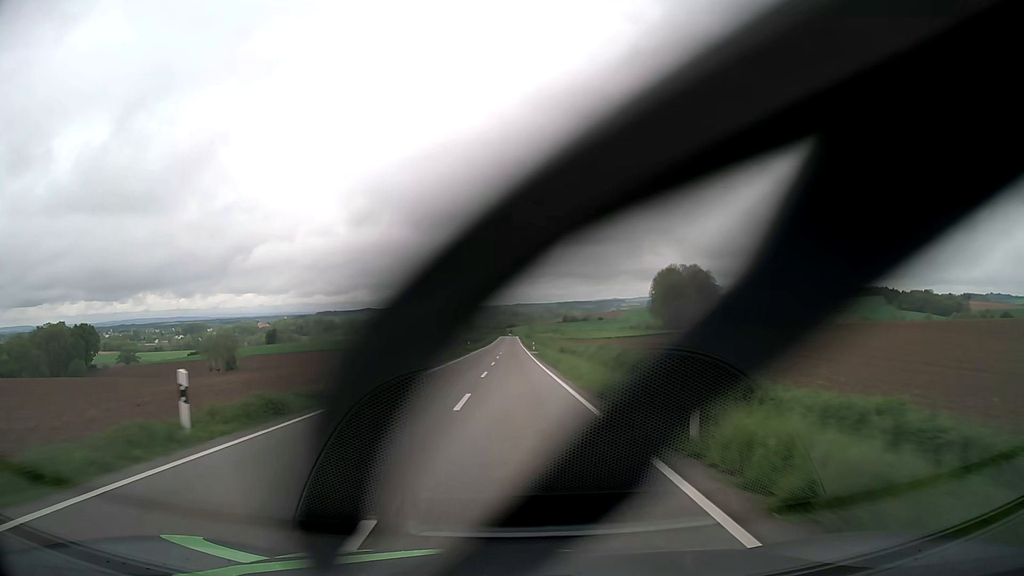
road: tertiary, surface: asphalt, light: Day
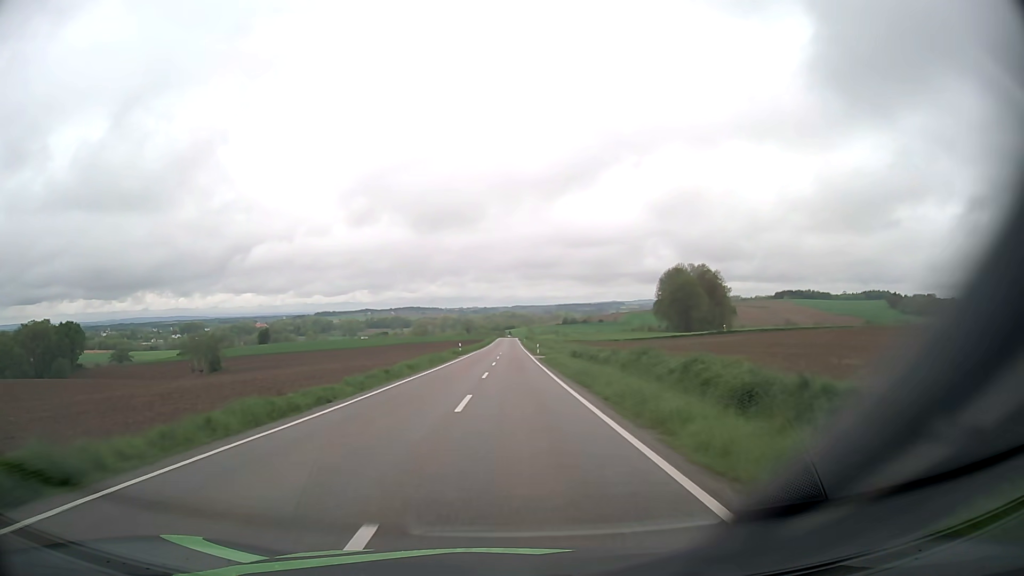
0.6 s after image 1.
(0.0, +12.5) m; 0°
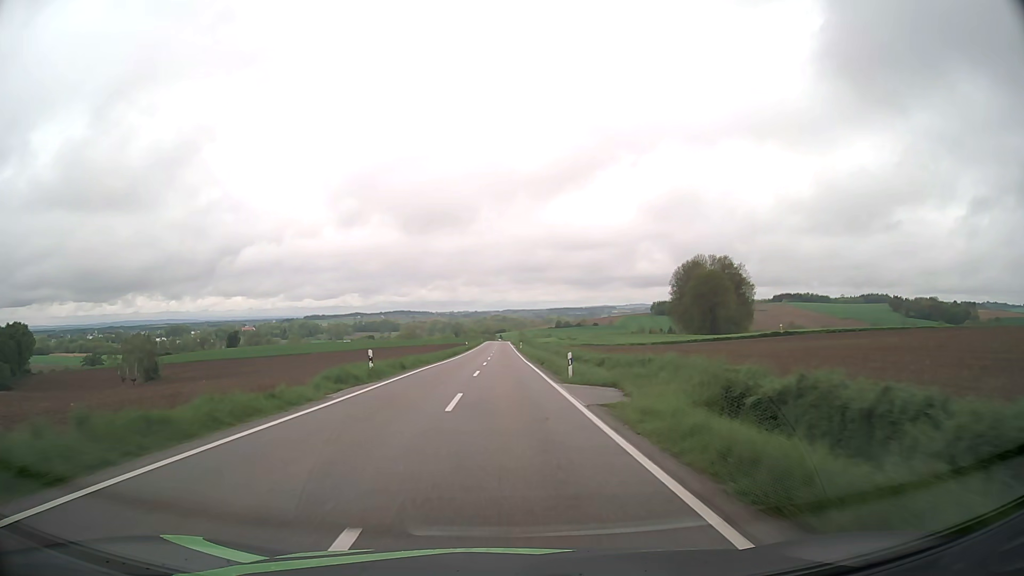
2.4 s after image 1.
(+0.3, +37.4) m; +1°
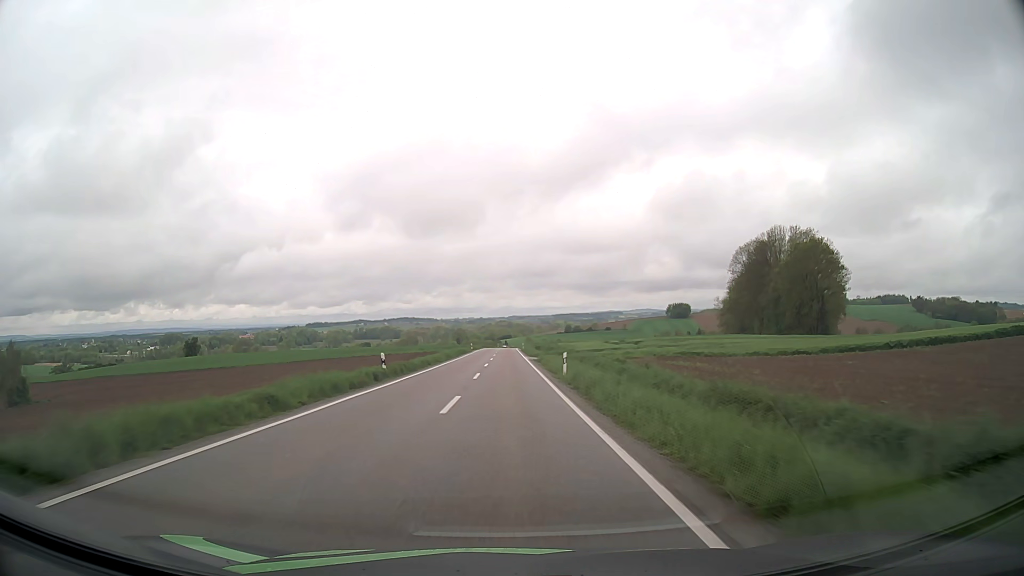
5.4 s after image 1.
(-0.1, +62.5) m; 0°
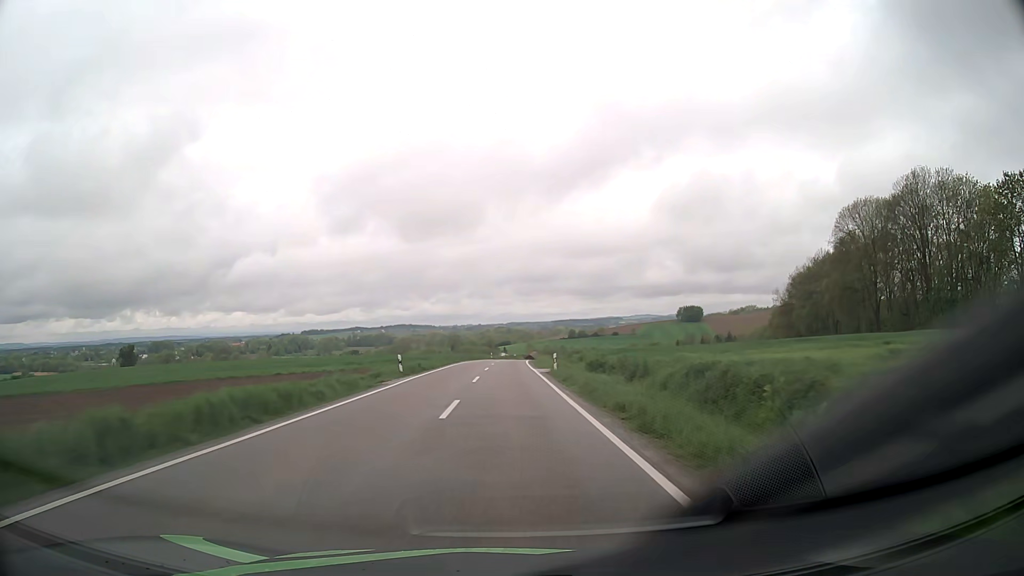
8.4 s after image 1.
(-0.1, +62.5) m; 0°
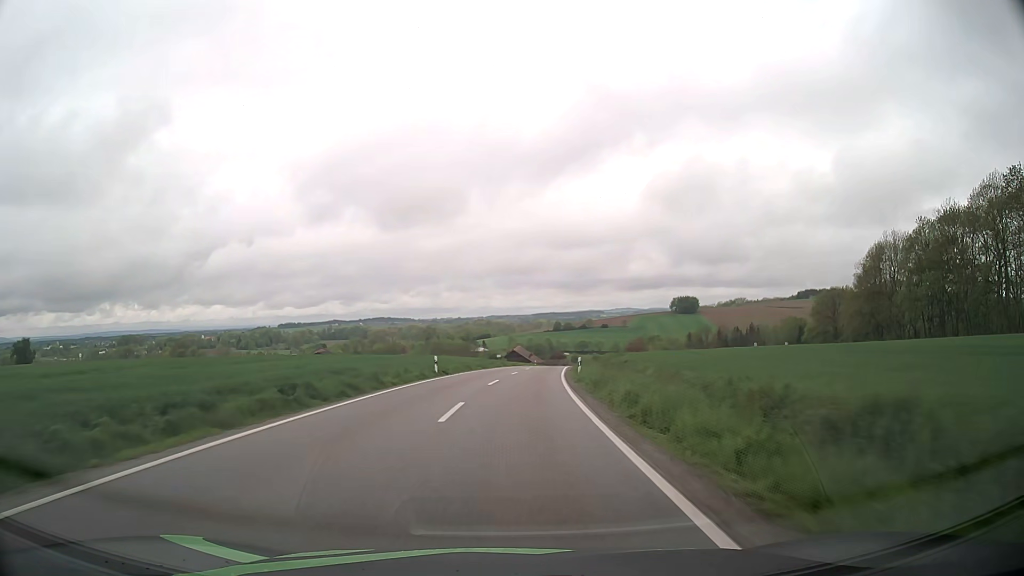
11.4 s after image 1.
(+0.2, +62.6) m; +1°
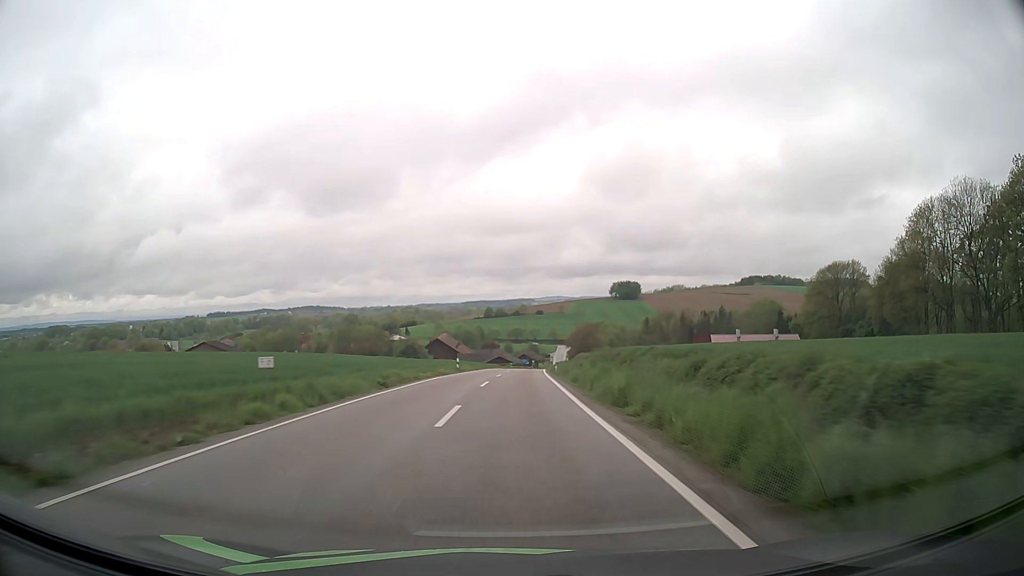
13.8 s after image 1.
(+2.6, +50.3) m; +6°
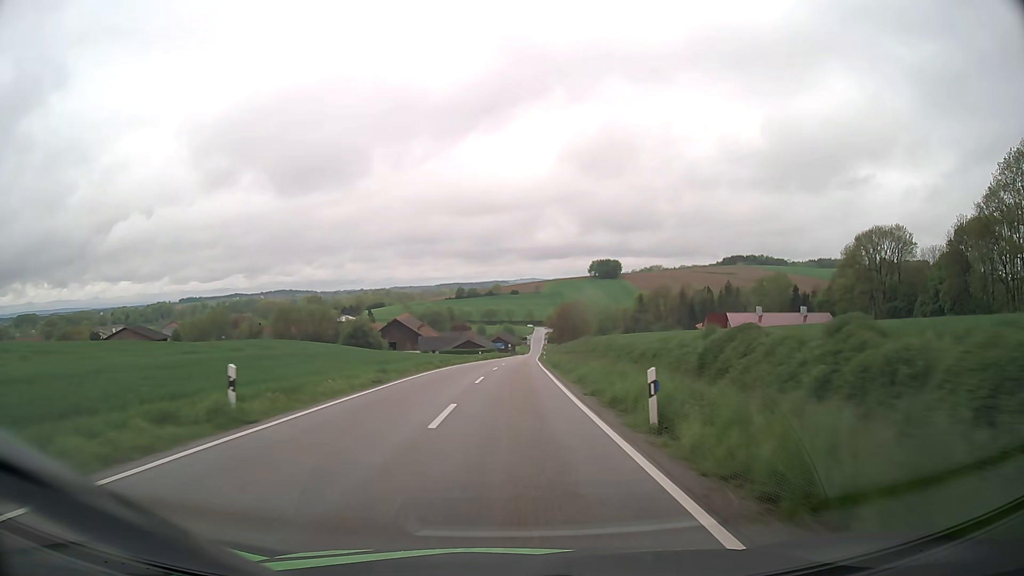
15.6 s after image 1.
(+0.9, +37.9) m; +2°
(0, +10) (0, +20) (0, +30) (0, +40) (+1, +50) (+1, +60) (+2, +70) (+2, +80) (+2, +90) (+3, +100) m
